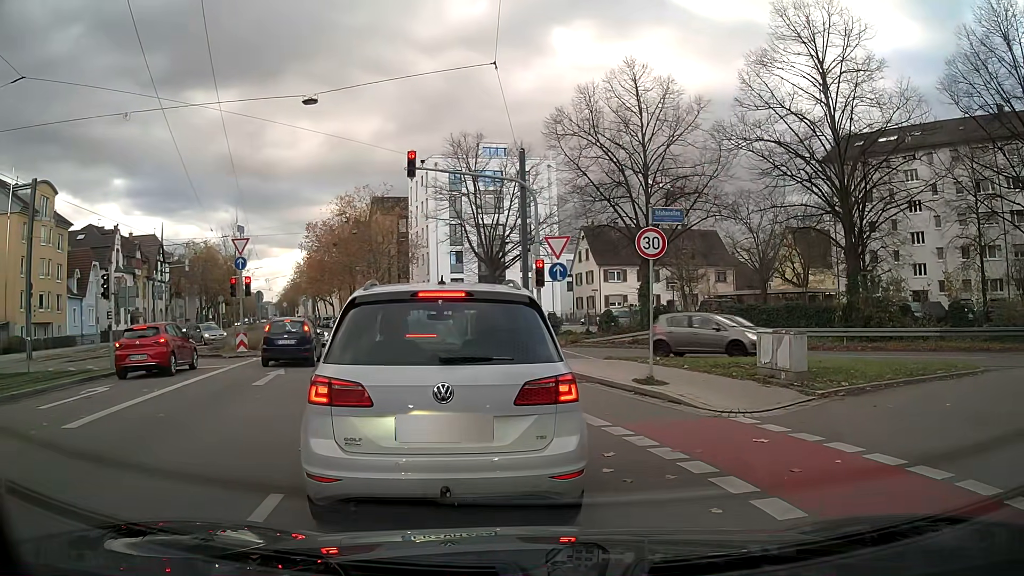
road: tertiary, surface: asphalt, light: Day
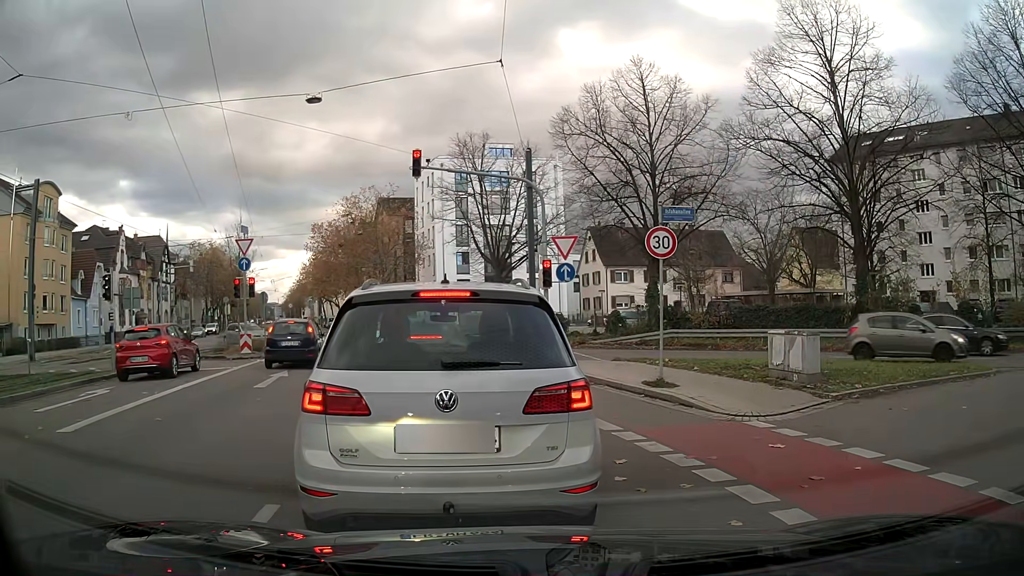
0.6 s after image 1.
(0.0, +0.3) m; 0°
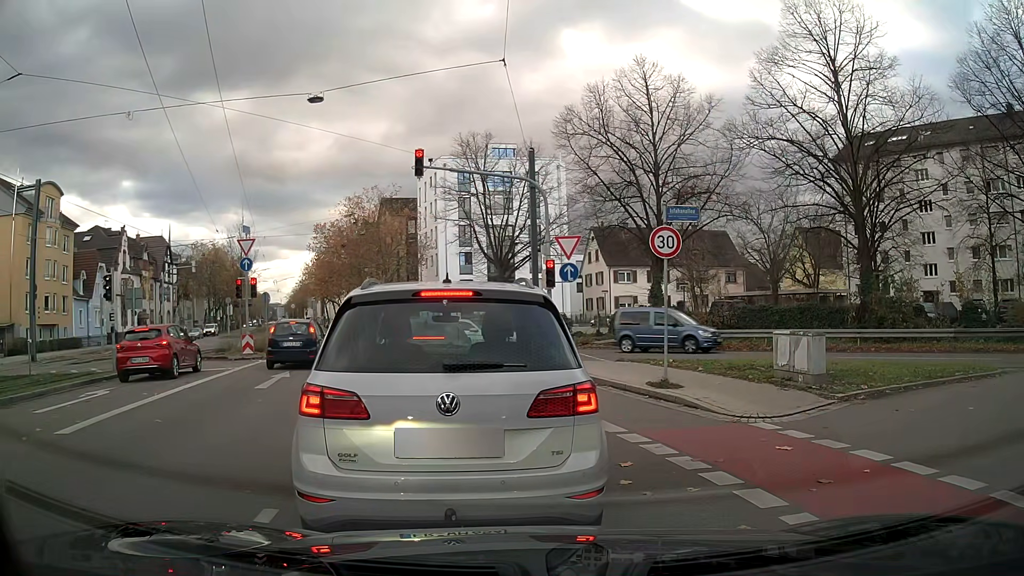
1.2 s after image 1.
(0.0, +0.1) m; 0°
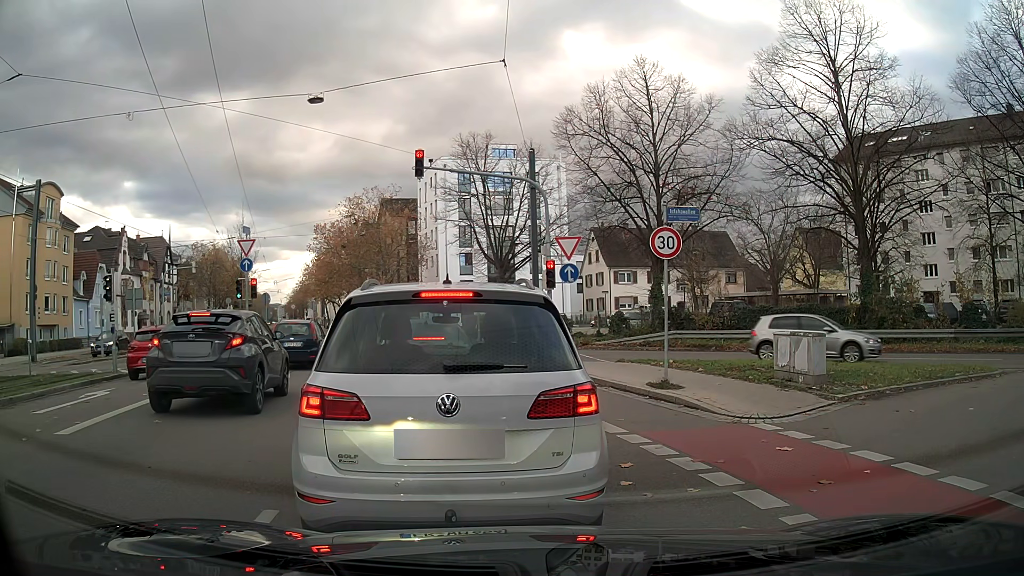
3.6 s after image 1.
(0.0, +0.1) m; 0°
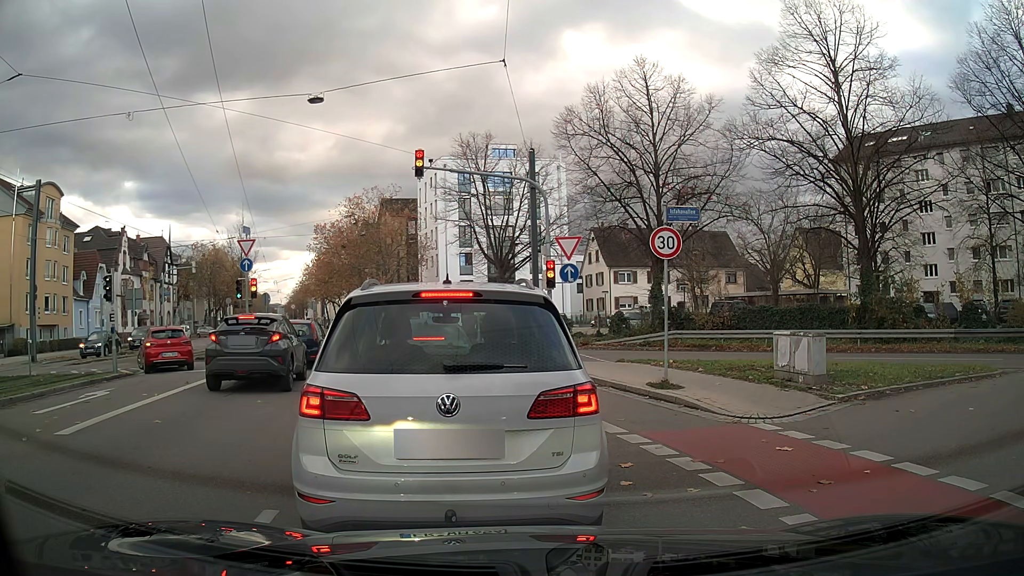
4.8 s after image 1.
(0.0, 0.0) m; 0°
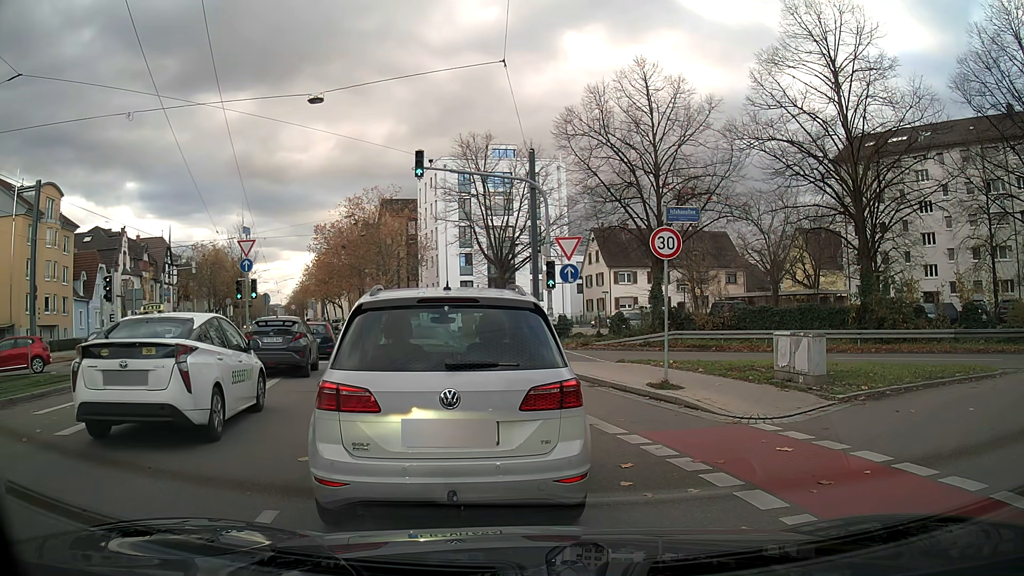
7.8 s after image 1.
(0.0, 0.0) m; 0°
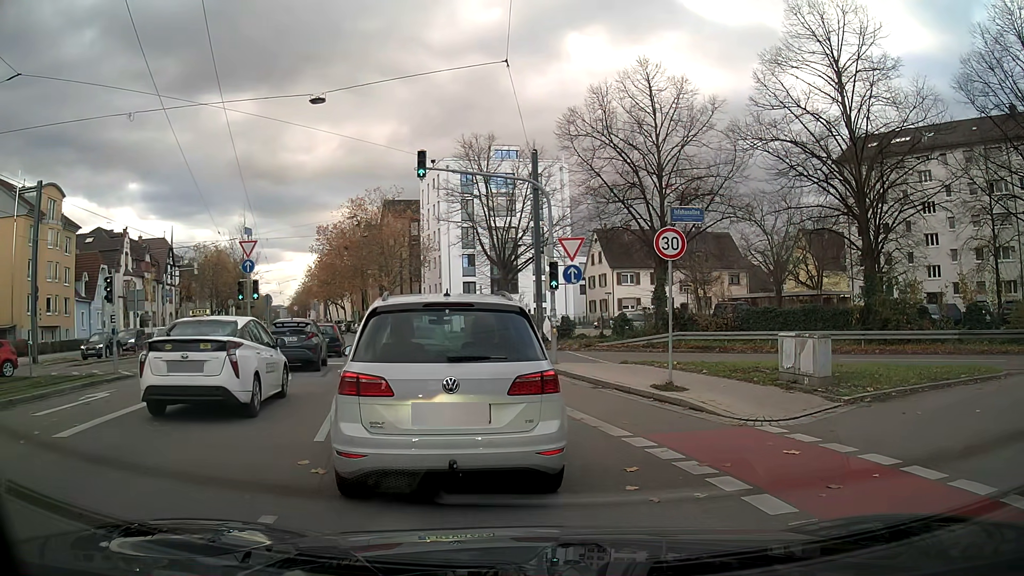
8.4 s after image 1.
(0.0, +0.1) m; 0°
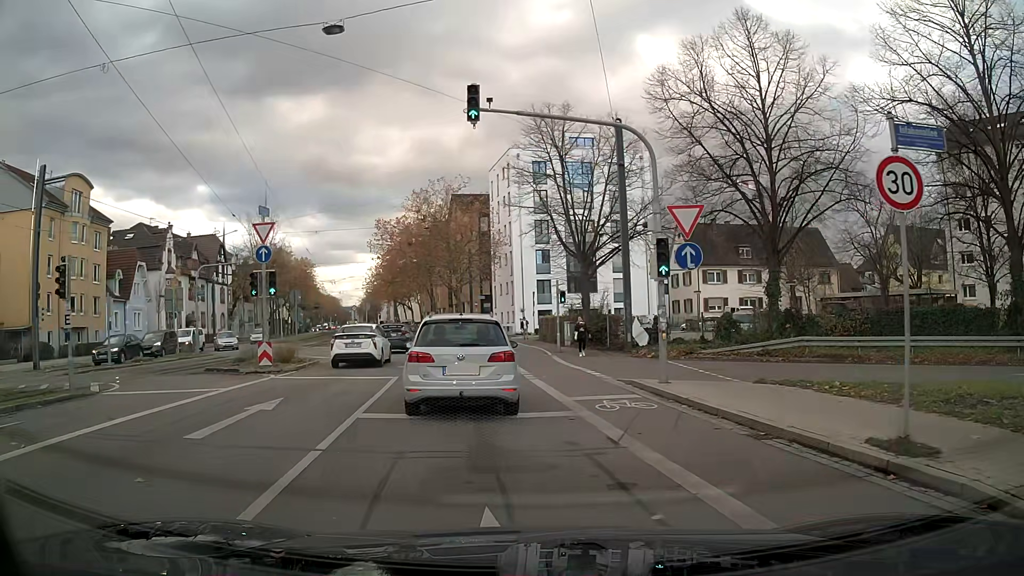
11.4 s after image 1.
(-0.6, +6.3) m; -10°
(0, +10) (-1, +20) (-2, +30) (-3, +40) (-5, +50) (-7, +59) (-9, +69) (-12, +79) (-14, +89) (-17, +98) m
